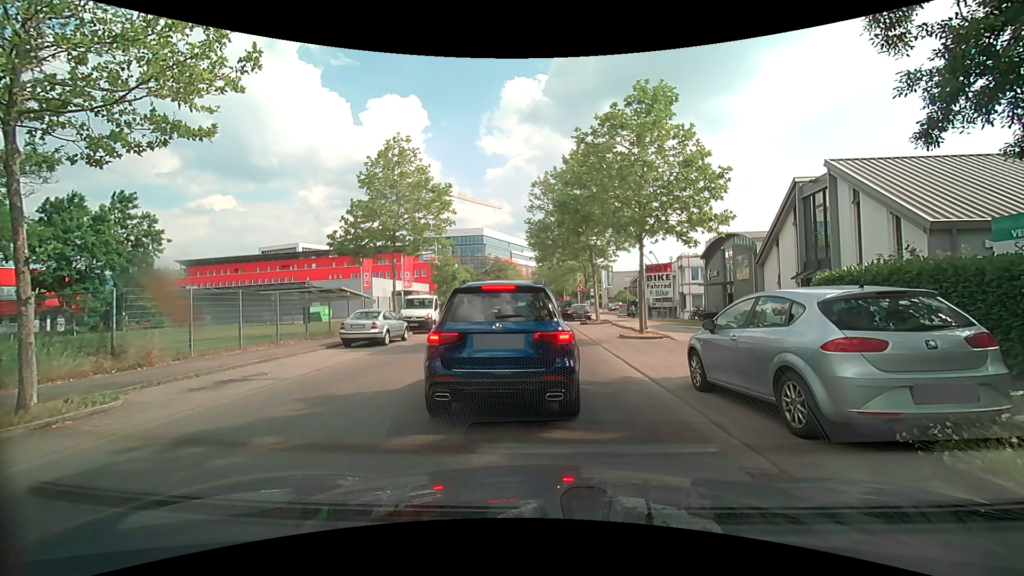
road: unclassified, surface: asphalt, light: Day
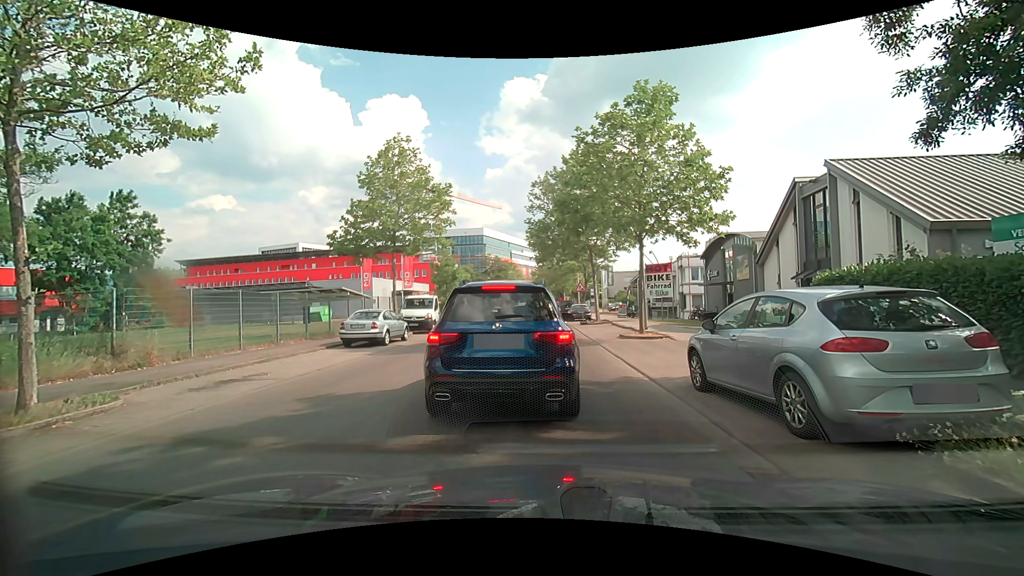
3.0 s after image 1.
(0.0, 0.0) m; 0°
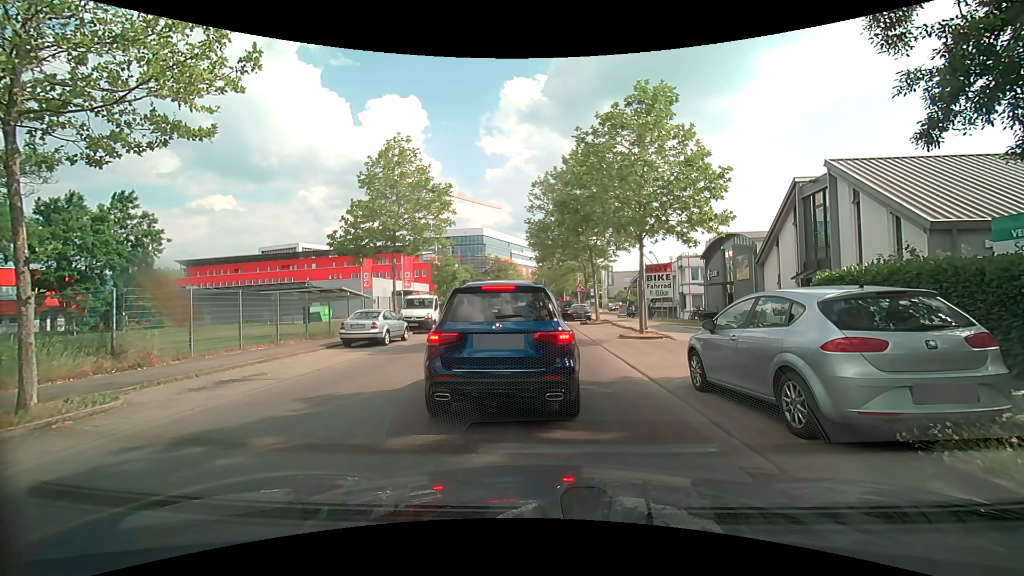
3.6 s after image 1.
(0.0, 0.0) m; 0°
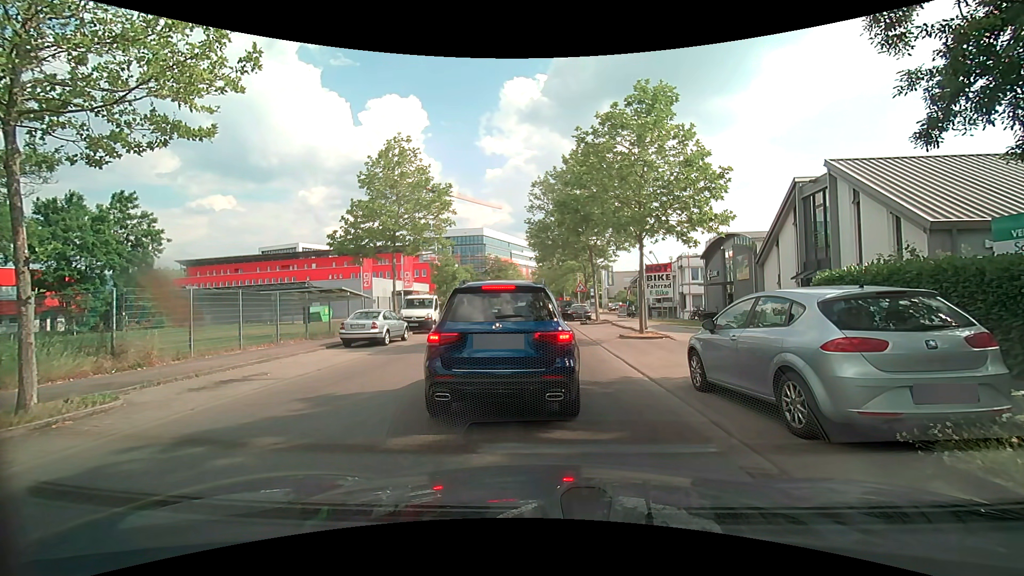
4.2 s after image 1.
(0.0, 0.0) m; 0°
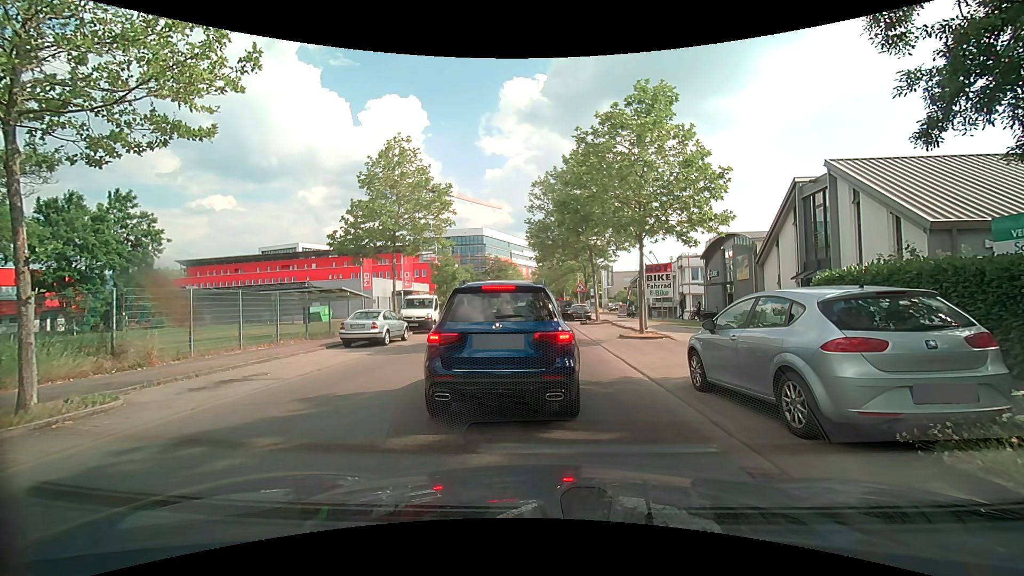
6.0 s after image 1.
(0.0, 0.0) m; 0°
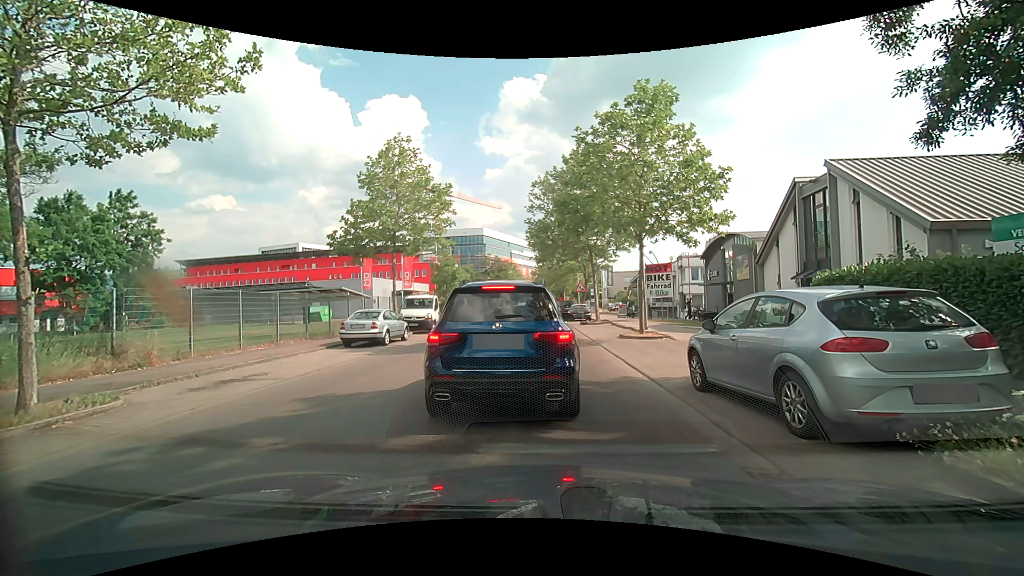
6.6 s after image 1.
(0.0, 0.0) m; 0°
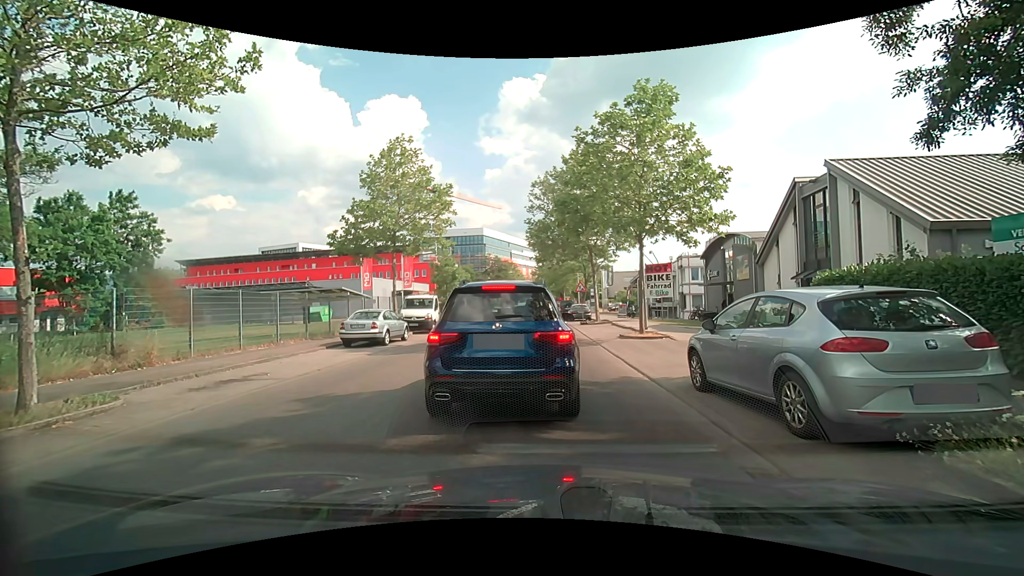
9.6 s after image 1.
(0.0, 0.0) m; 0°
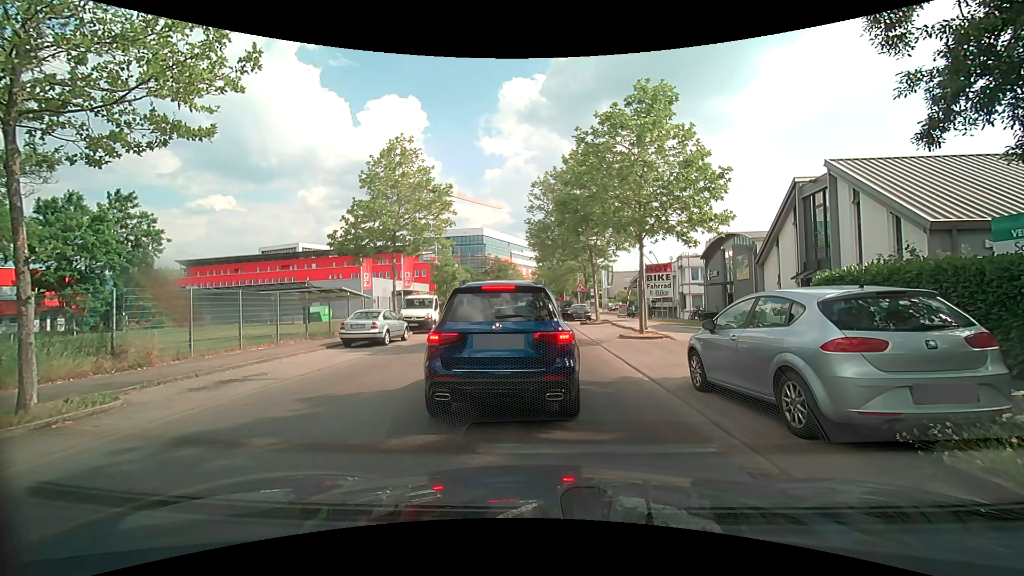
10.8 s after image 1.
(0.0, 0.0) m; 0°
